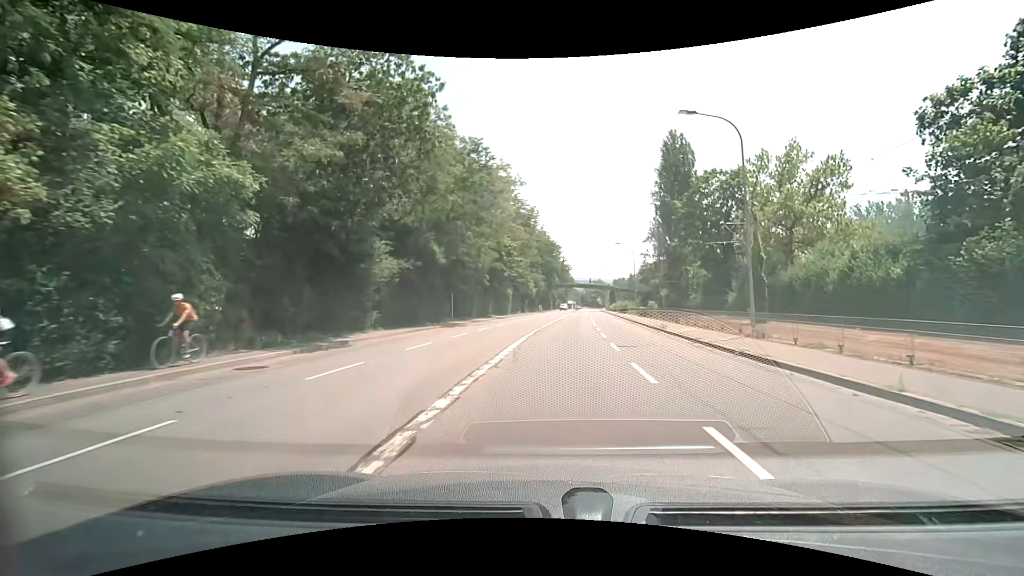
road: secondary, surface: asphalt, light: Day
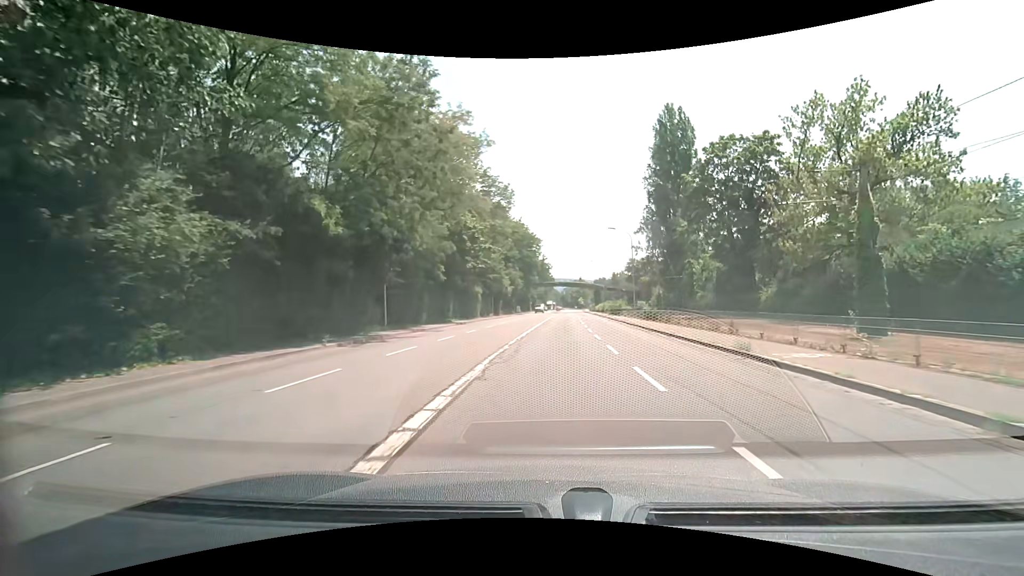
(+0.2, +13.0) m; +2°
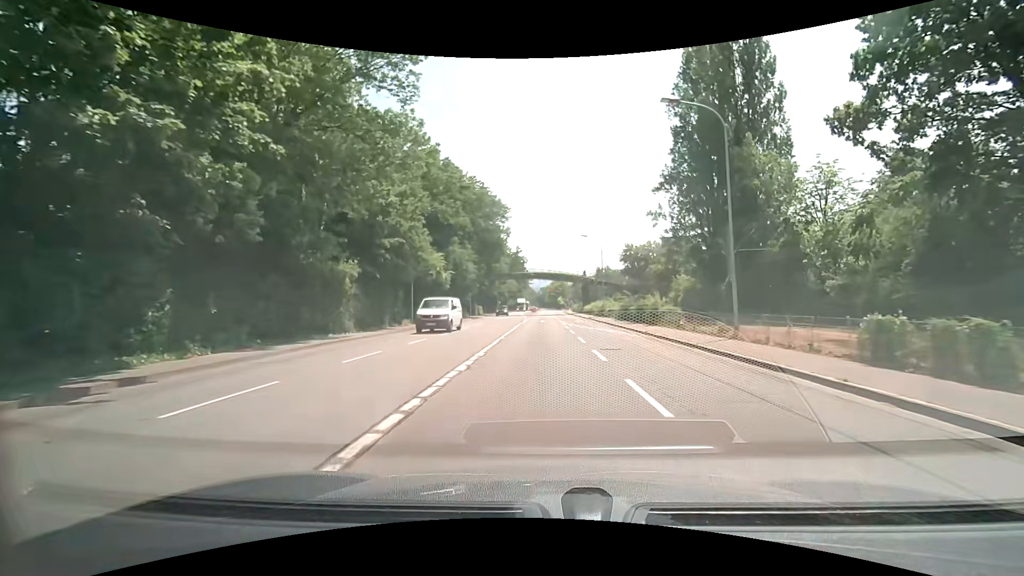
(+1.2, +32.1) m; +3°
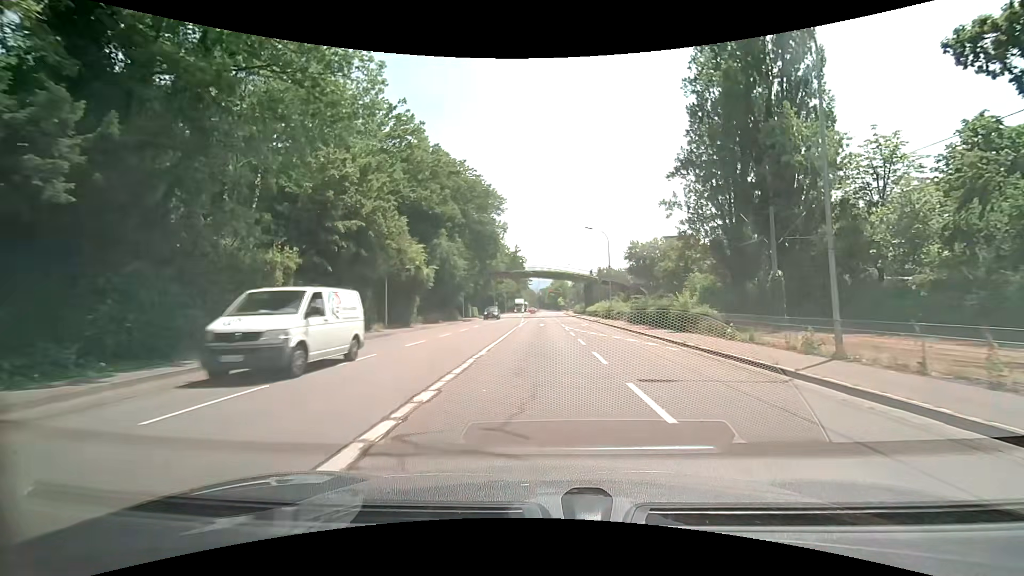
(0.0, +6.4) m; 0°
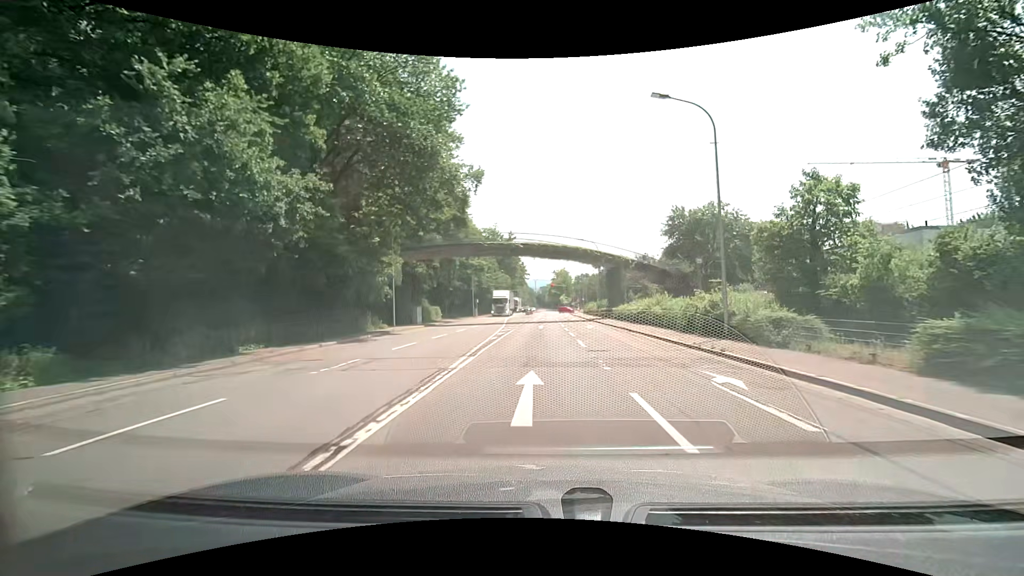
(-0.1, +31.3) m; 0°
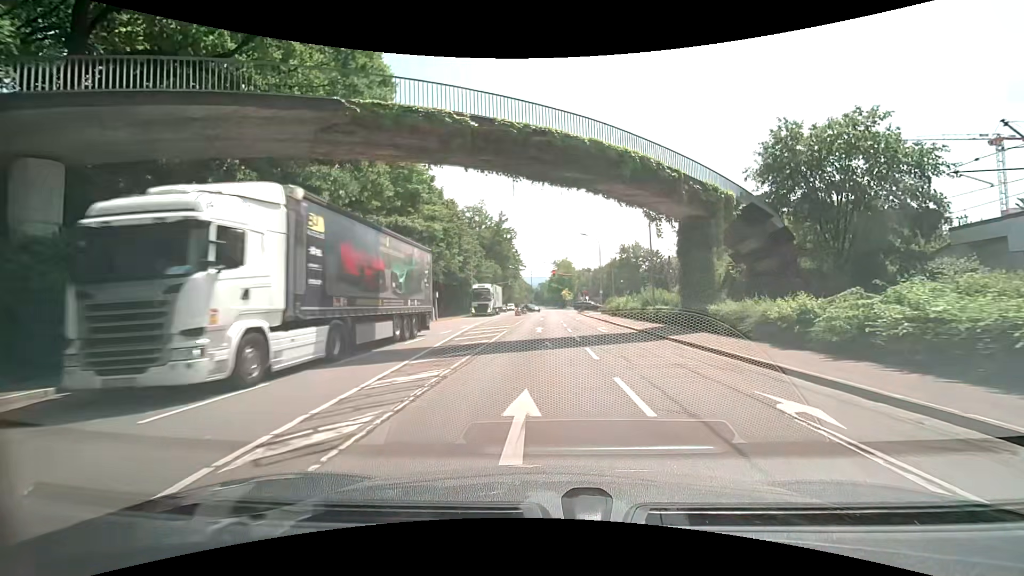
(0.0, +28.6) m; 0°
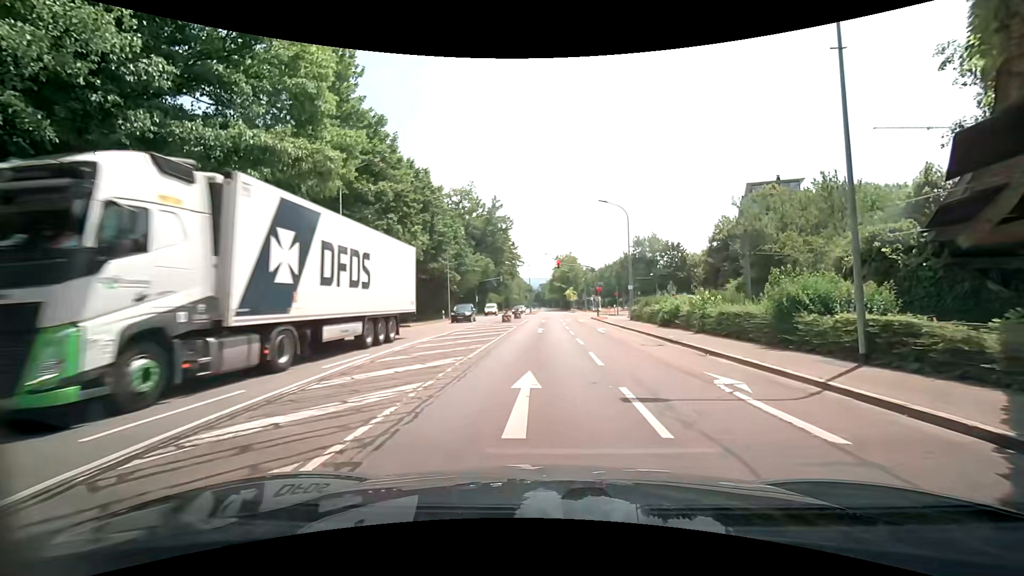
(+0.1, +18.9) m; 0°
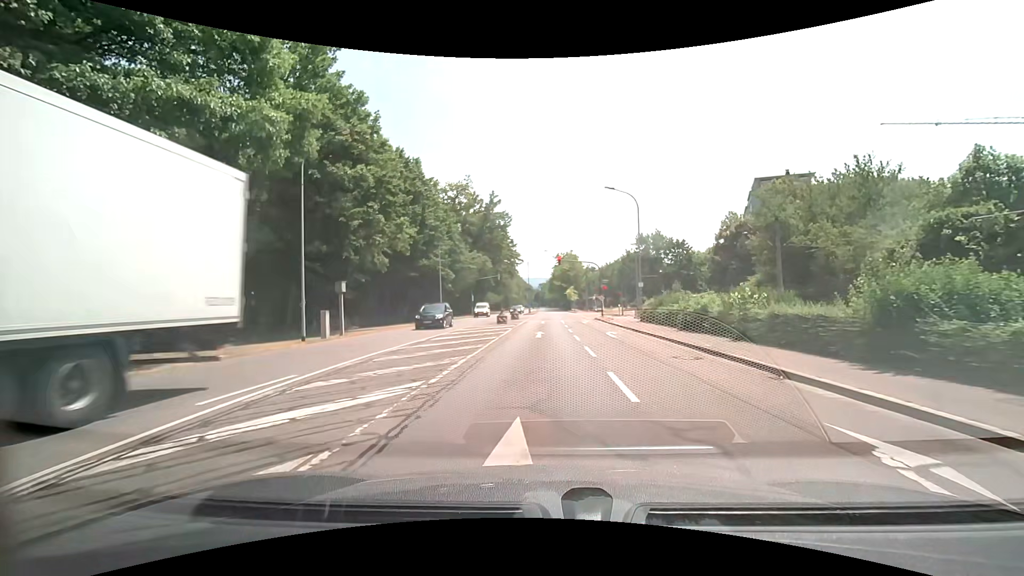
(0.0, +4.2) m; -1°
